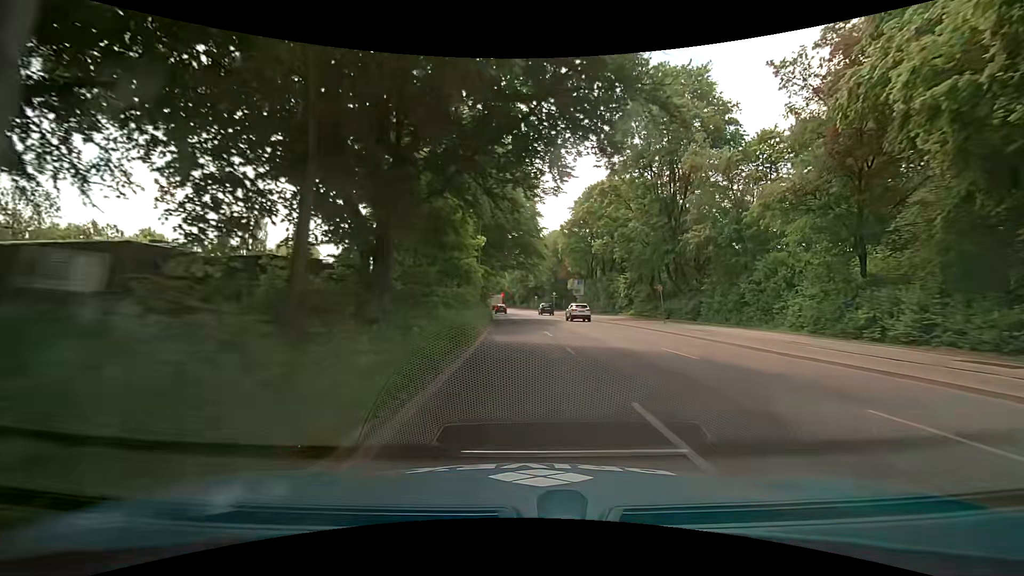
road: secondary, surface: asphalt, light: Day
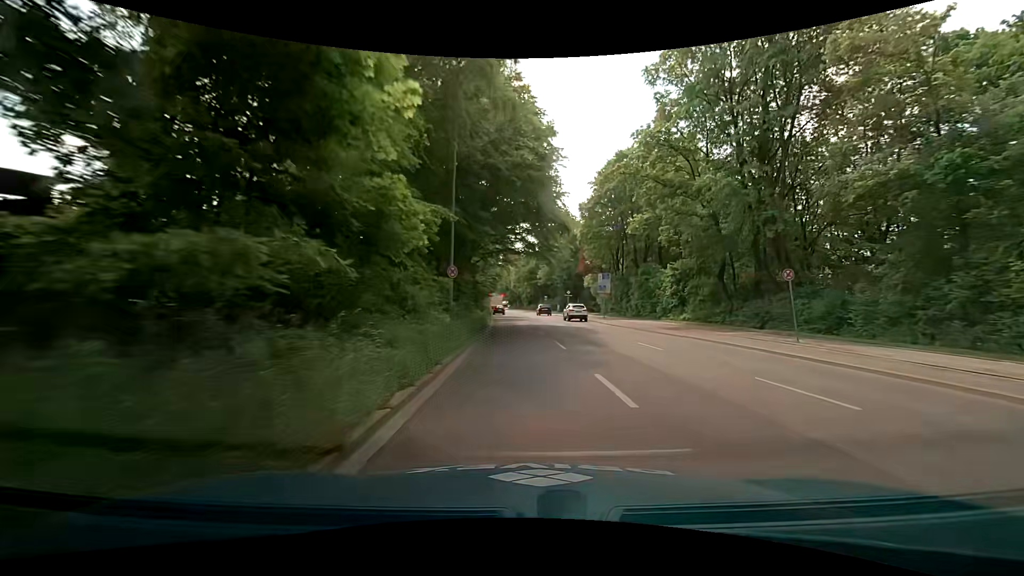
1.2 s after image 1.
(-0.1, +15.2) m; -1°
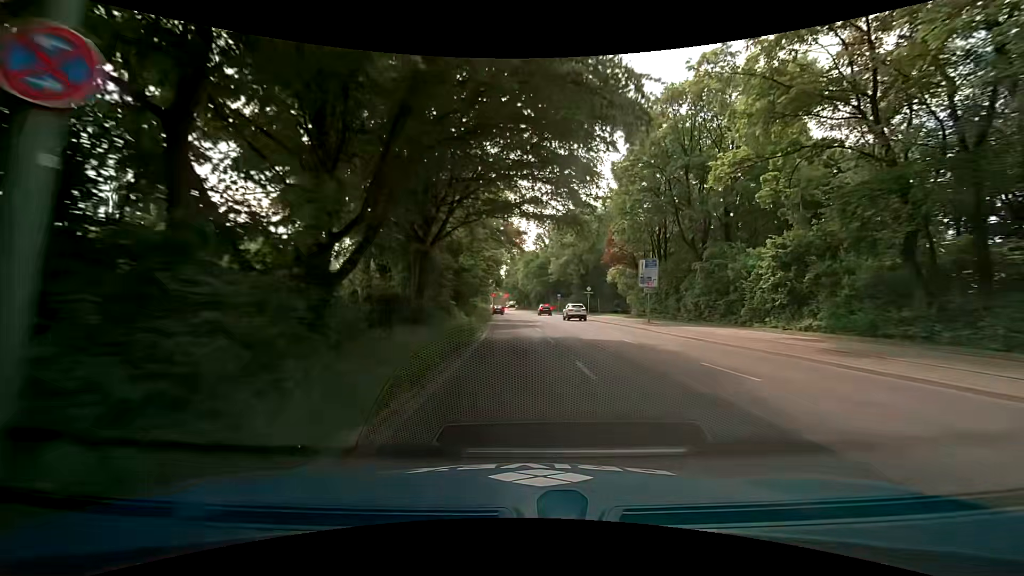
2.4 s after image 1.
(-0.1, +15.2) m; -1°
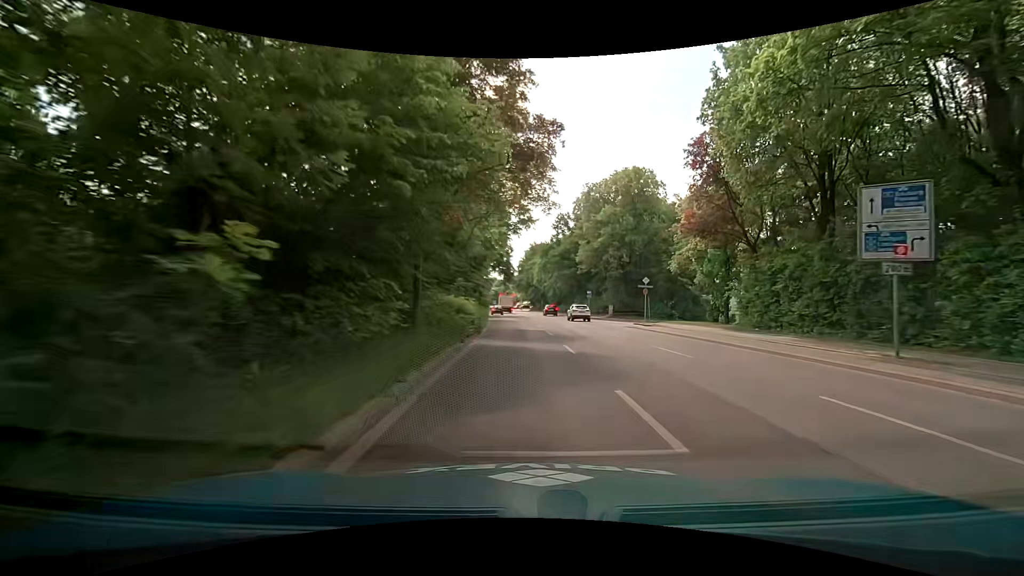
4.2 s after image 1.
(-0.5, +22.9) m; -2°
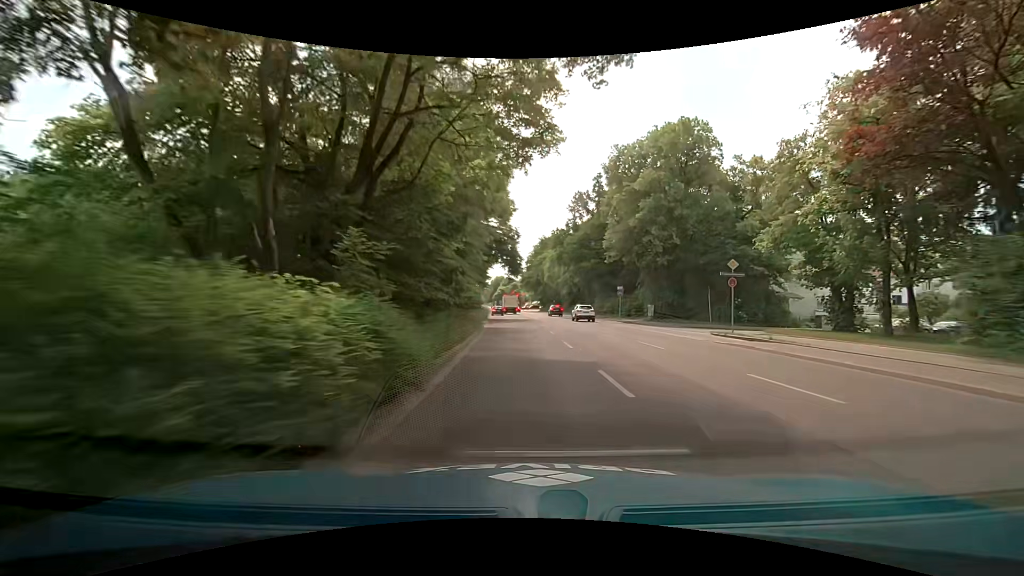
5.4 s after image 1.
(+0.1, +15.2) m; 0°
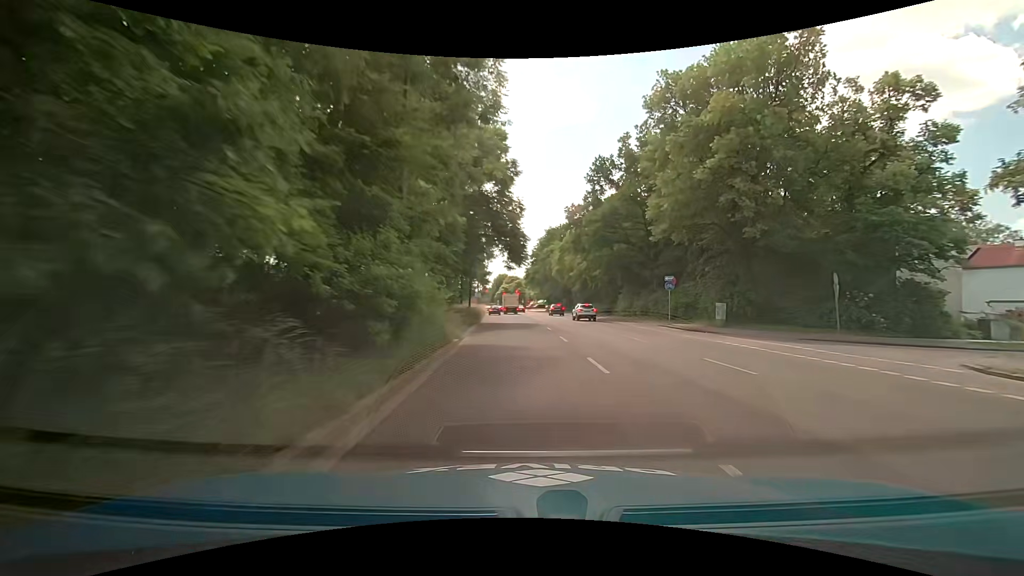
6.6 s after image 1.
(-0.2, +15.2) m; -1°
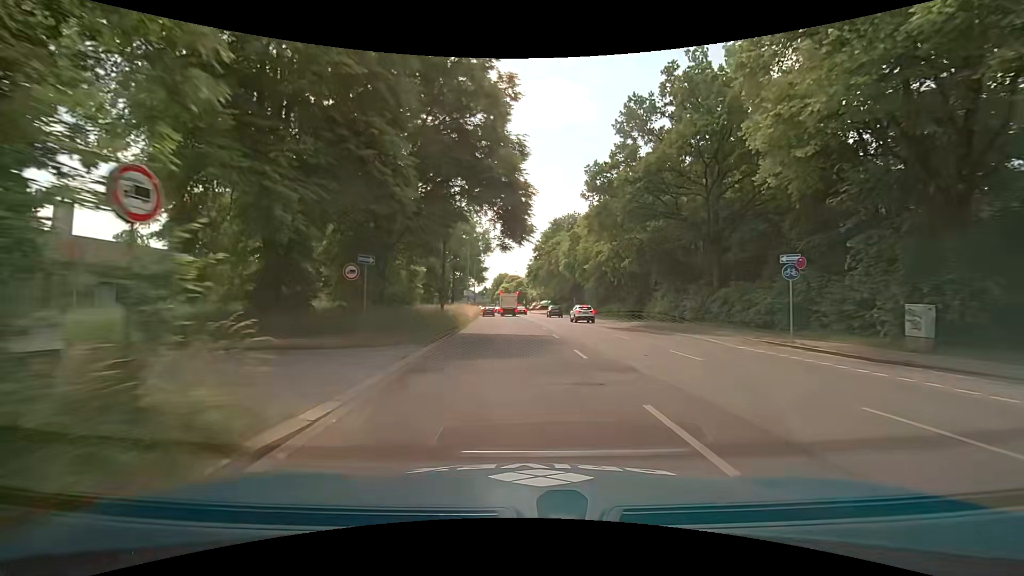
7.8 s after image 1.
(0.0, +15.3) m; -1°
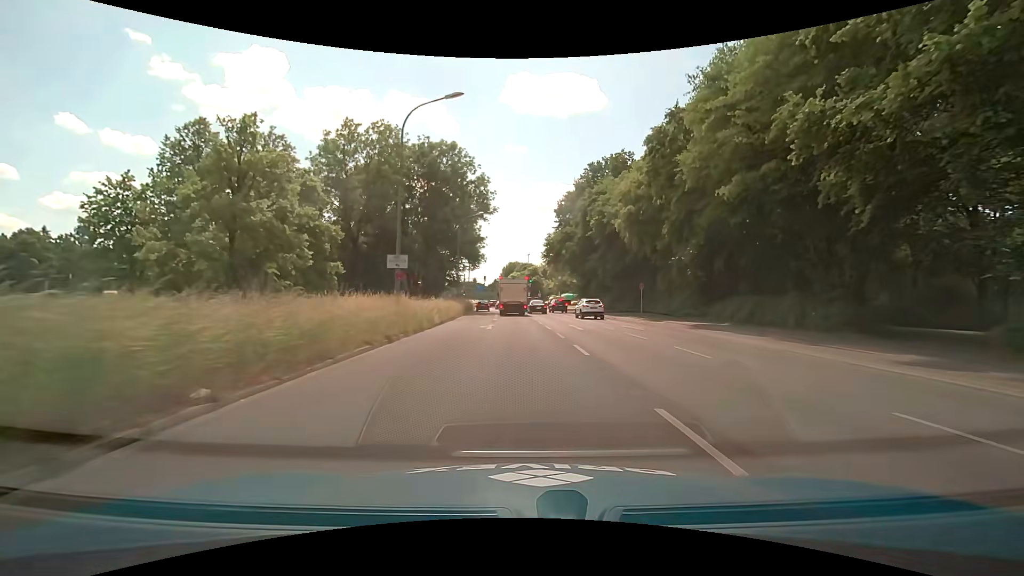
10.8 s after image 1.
(-0.1, +36.3) m; -1°
(0, +10) (0, +20) (0, +30) (-1, +40) (-1, +50) (-2, +60) (-2, +70) (-3, +80) (-4, +90) (-6, +100) m
